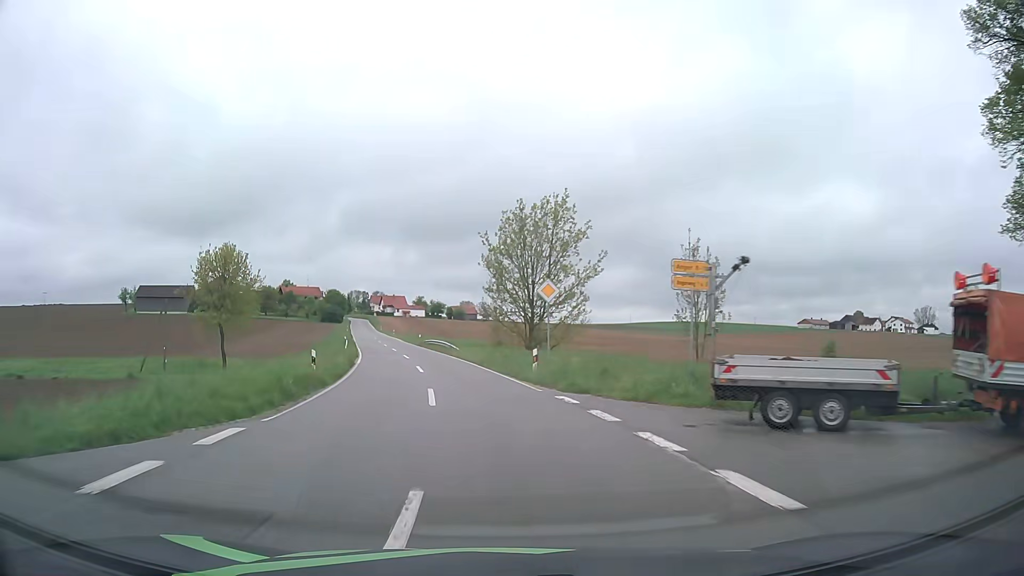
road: tertiary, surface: asphalt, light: Day
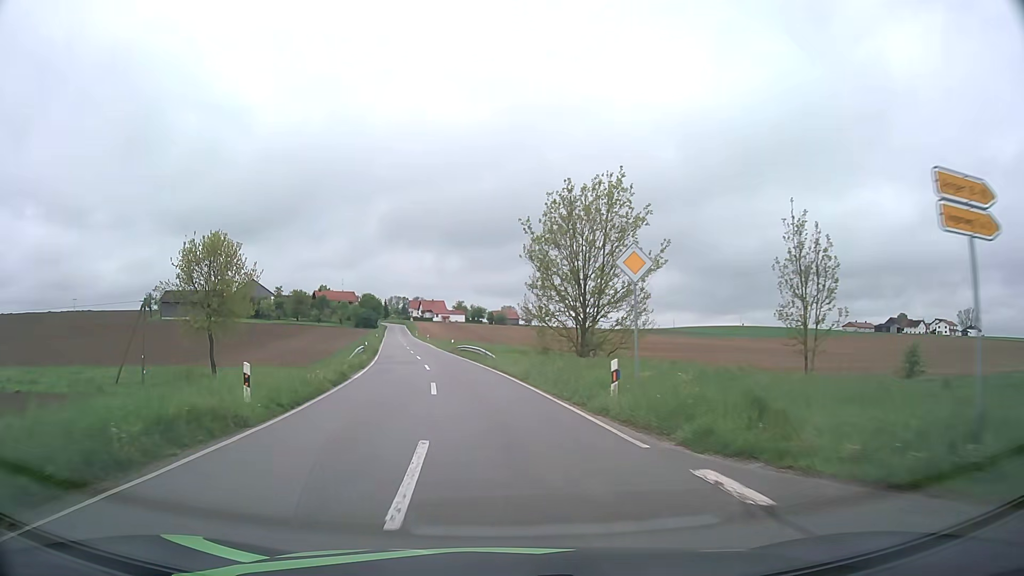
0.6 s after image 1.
(-0.3, +8.9) m; -4°
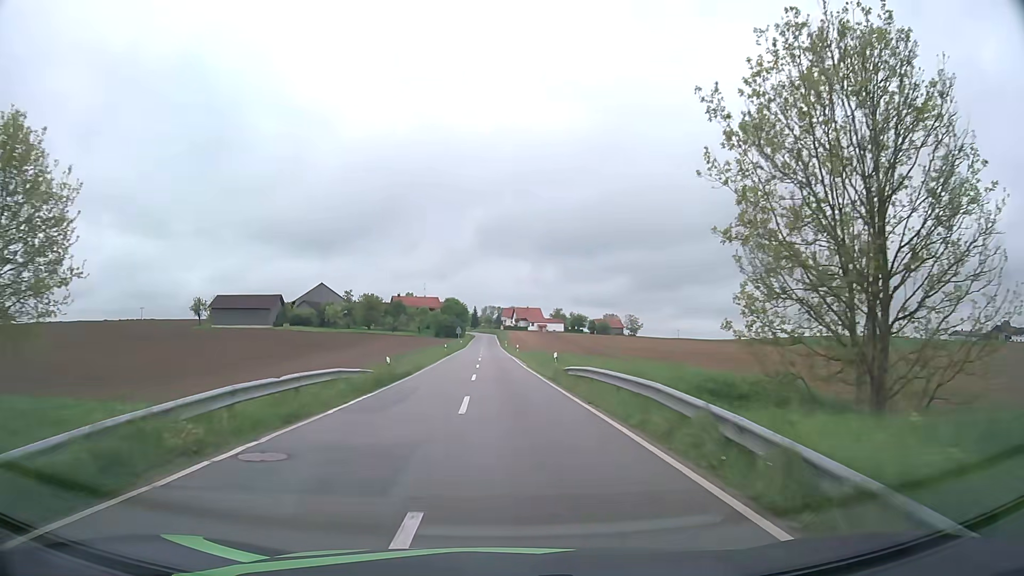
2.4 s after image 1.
(-2.3, +27.6) m; -8°
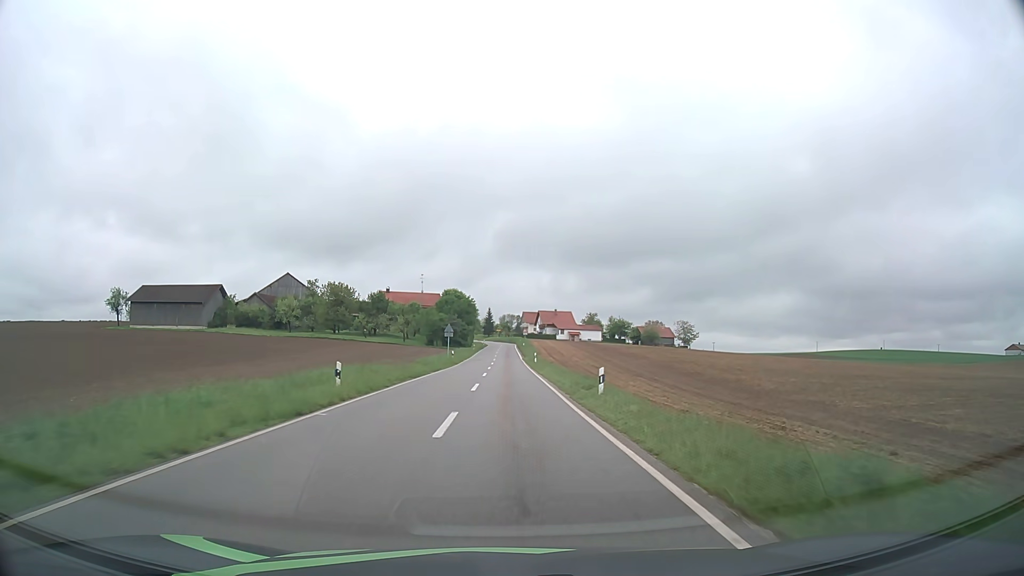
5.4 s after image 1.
(-1.1, +50.9) m; -2°
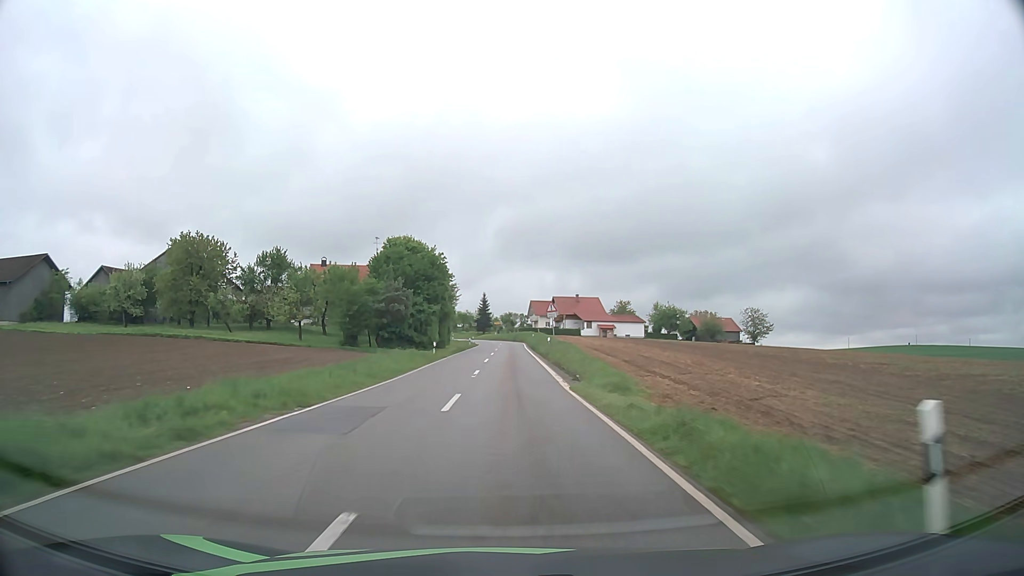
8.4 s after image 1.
(+0.1, +56.9) m; 0°
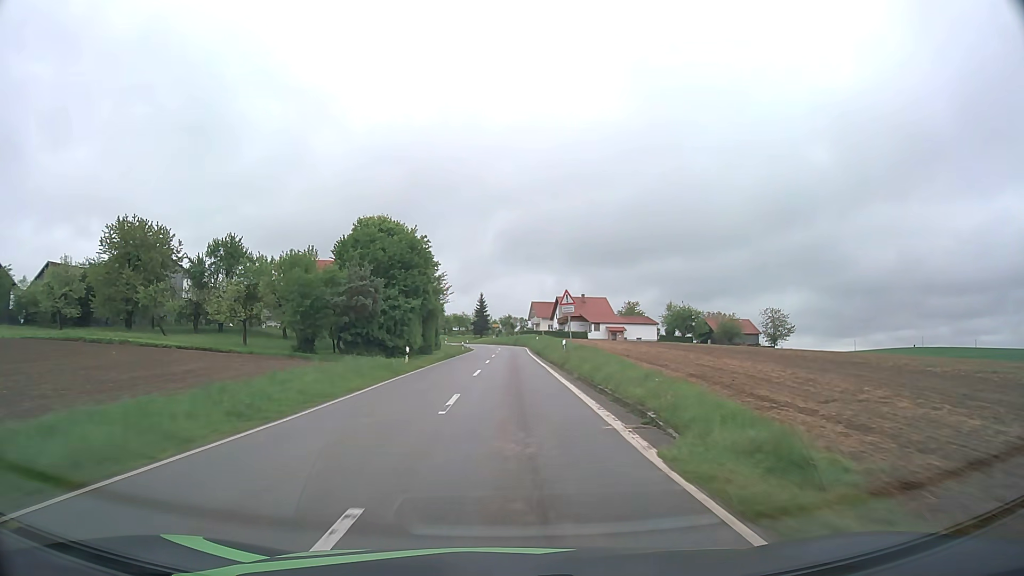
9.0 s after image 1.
(0.0, +11.8) m; 0°
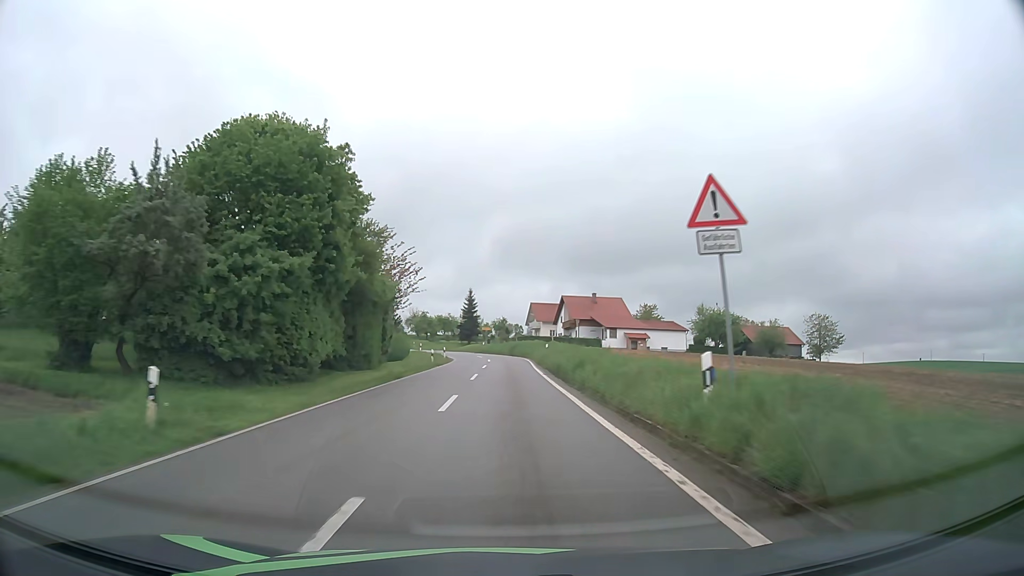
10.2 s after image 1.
(+0.1, +23.3) m; +1°
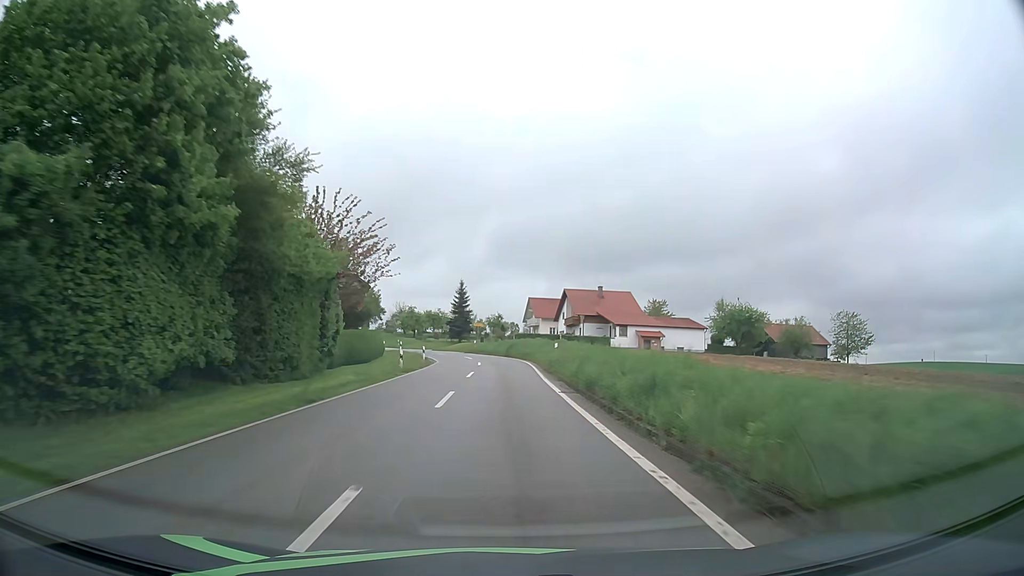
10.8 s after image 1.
(0.0, +11.3) m; 0°
(0, +10) (0, +20) (0, +30) (0, +40) (-1, +50) (-3, +60) (-6, +69) (-10, +79) (-14, +88) (-18, +97) m
